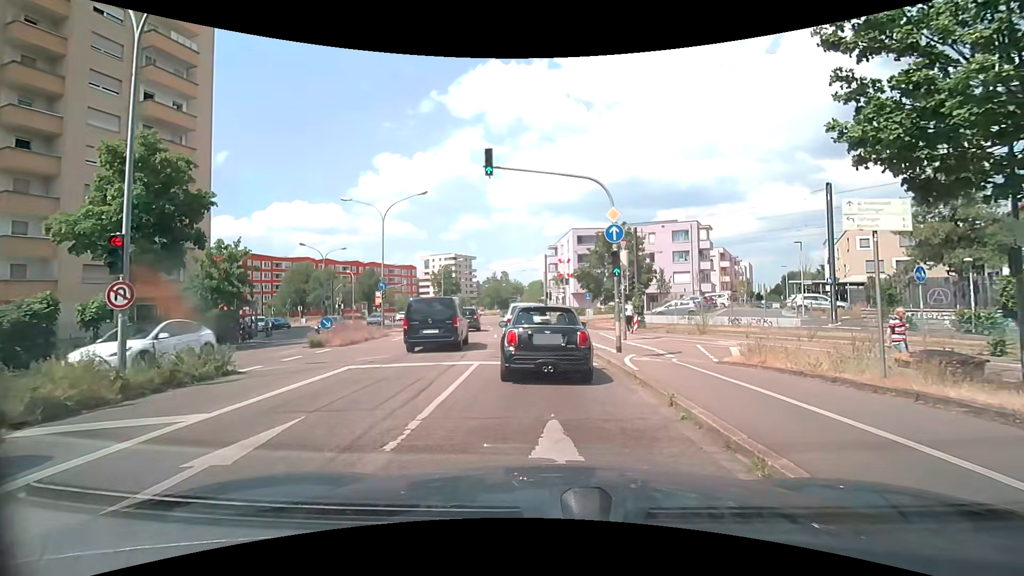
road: secondary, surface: asphalt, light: Day
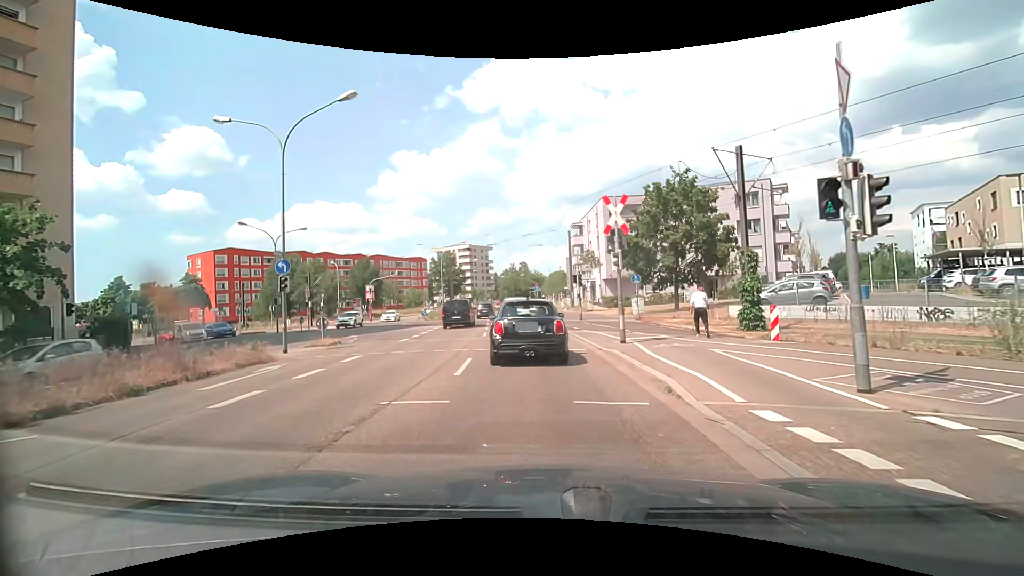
(-0.3, +16.1) m; -3°
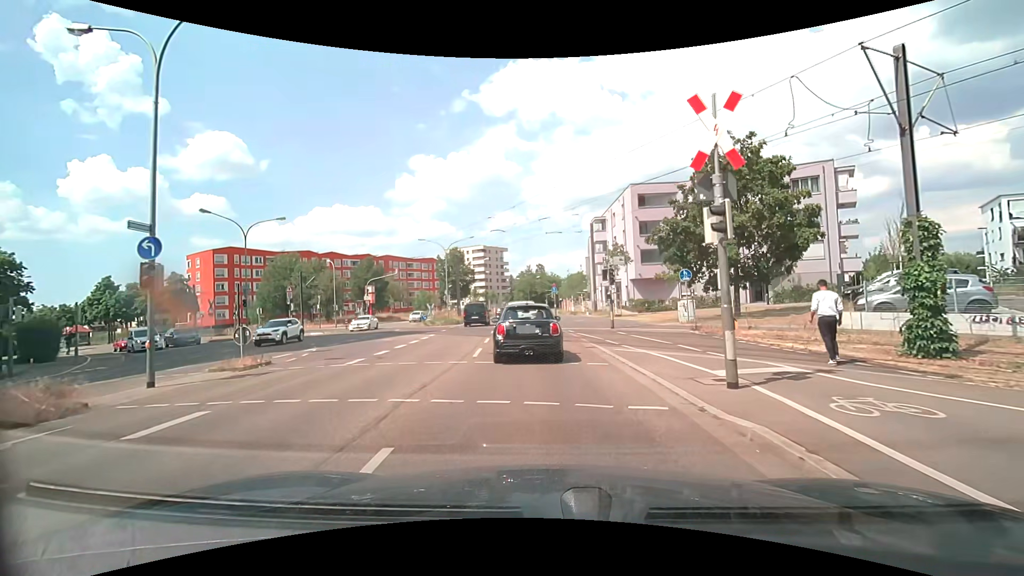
(-0.2, +7.8) m; -2°
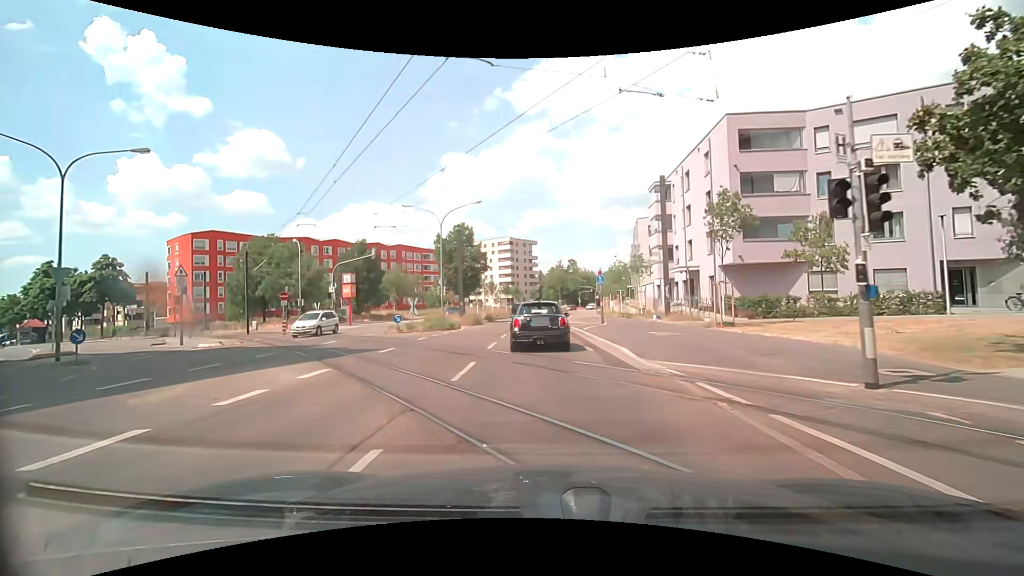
(-0.7, +18.5) m; -4°
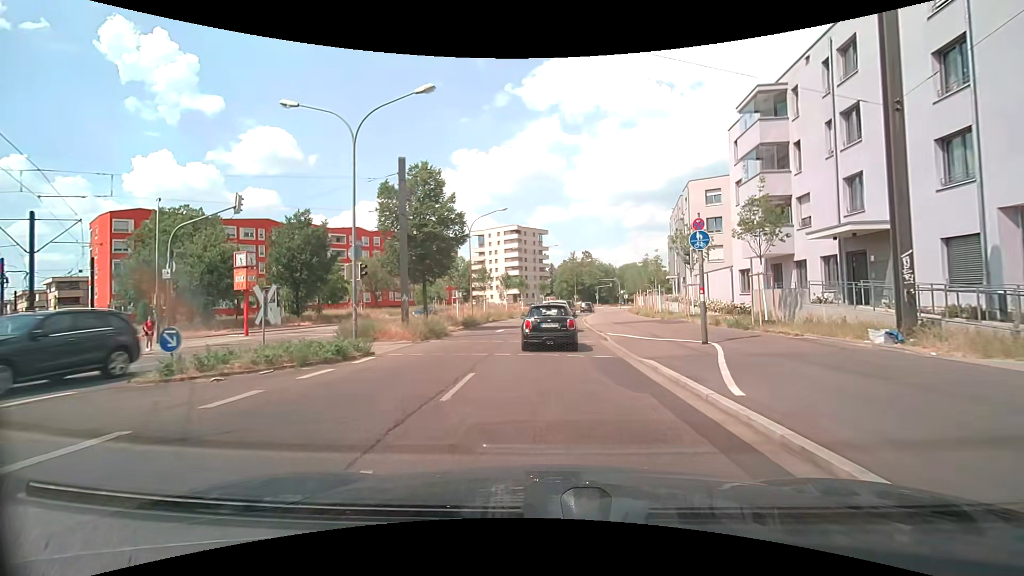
(-0.3, +20.5) m; -1°
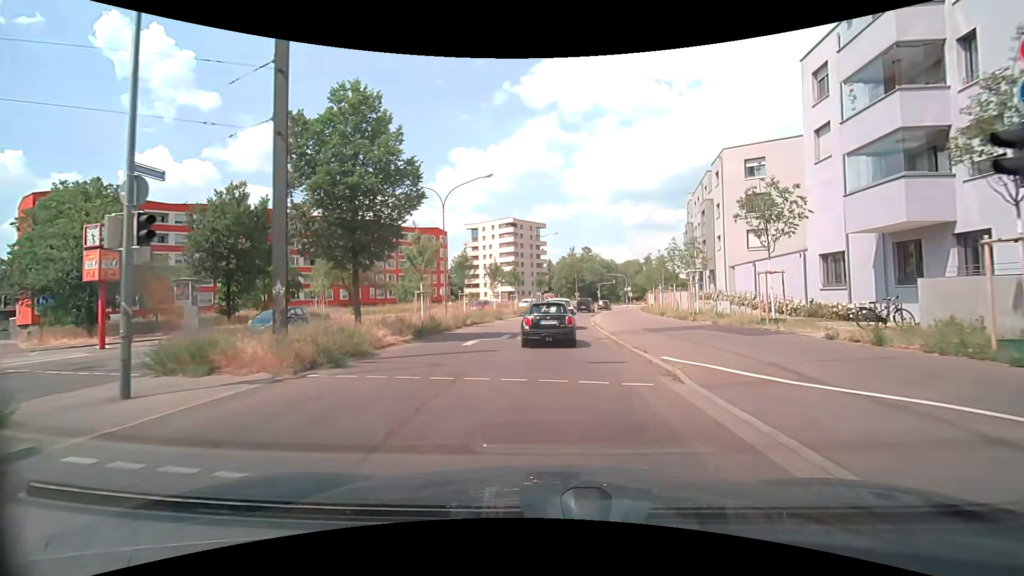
(0.0, +10.6) m; -1°
(0, +10) (0, +20) (+1, +30) (+2, +40) (+3, +50) (+4, +60) (+6, +70) (+9, +79) (+12, +89) (+15, +98) m
